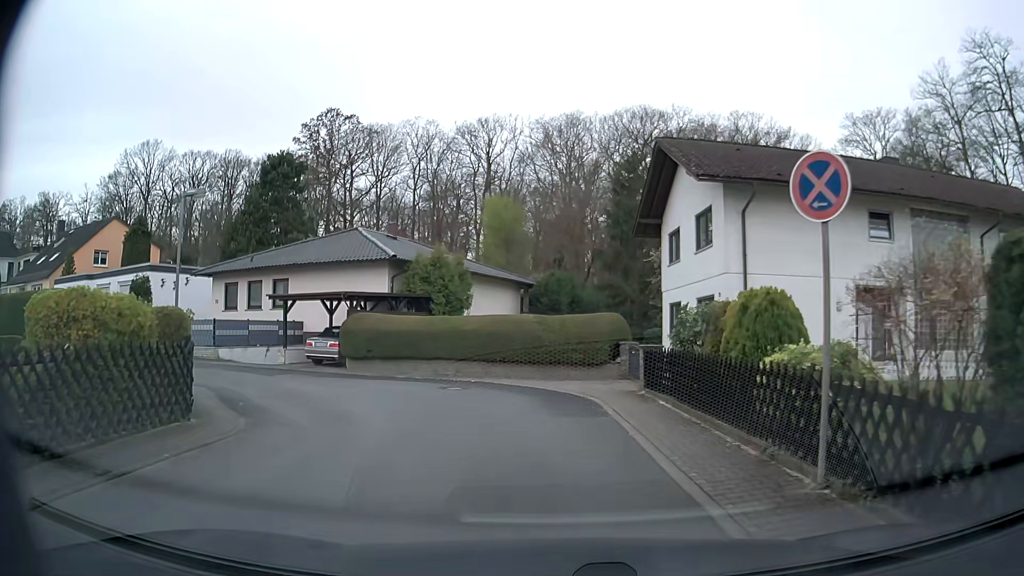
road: residential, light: Day
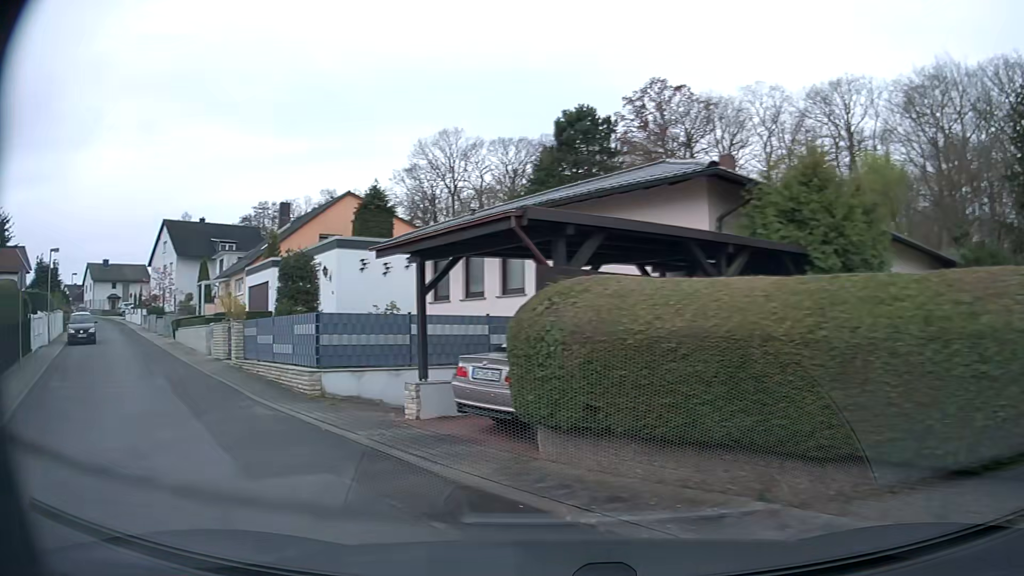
(-1.9, +15.6) m; -29°
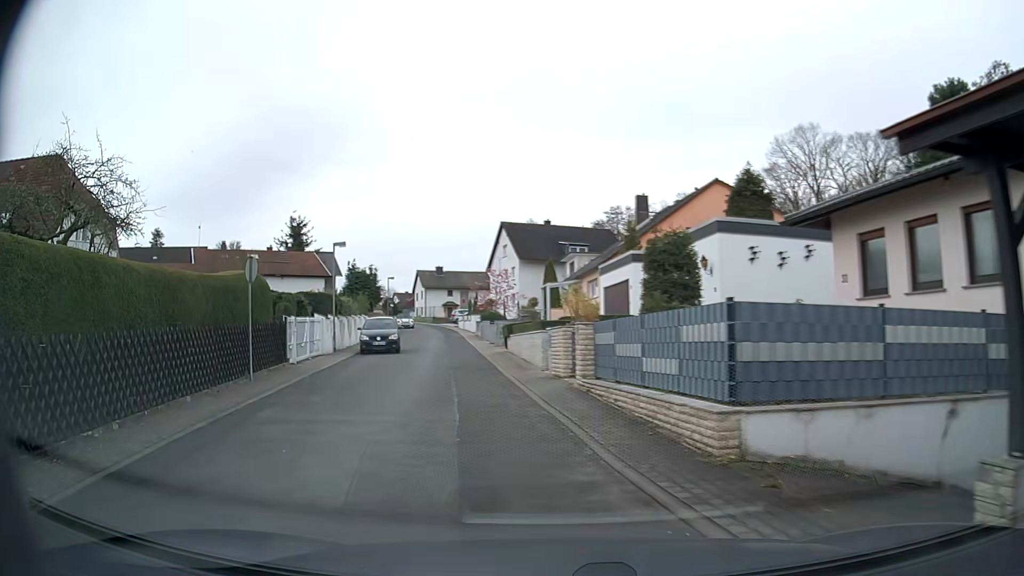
(-1.7, +5.8) m; -31°
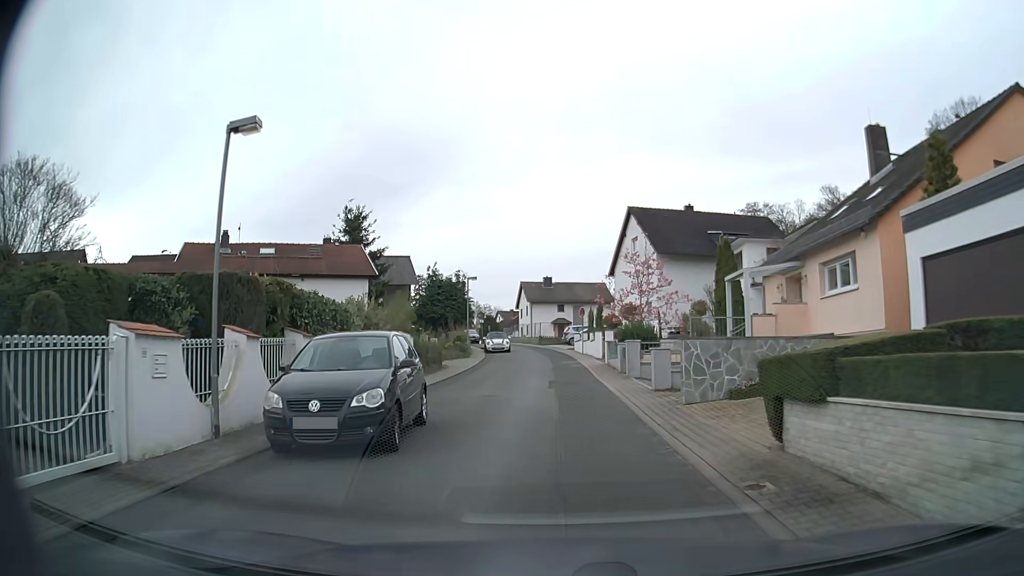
(-3.5, +19.3) m; -11°
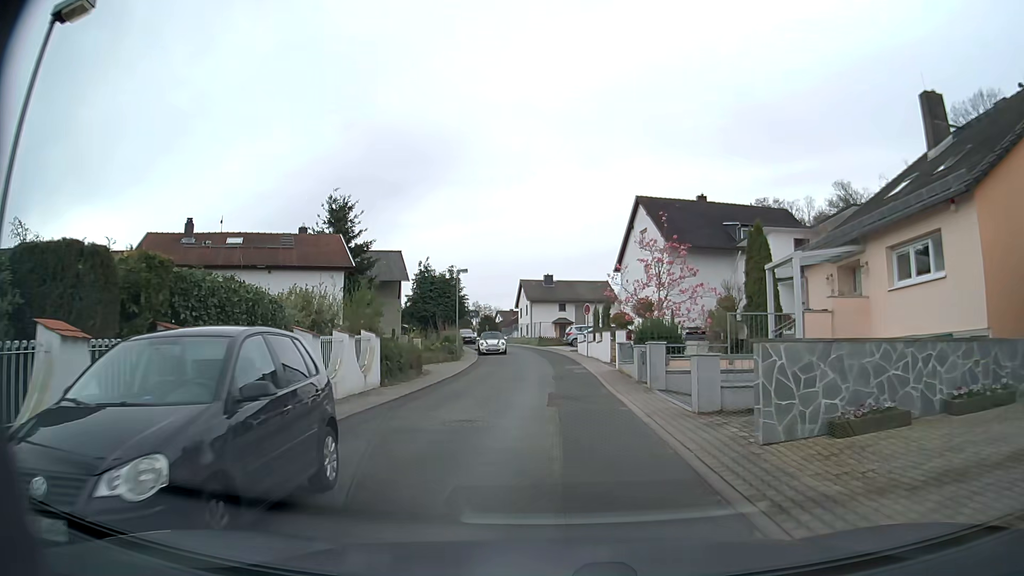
(-0.1, +4.6) m; -1°
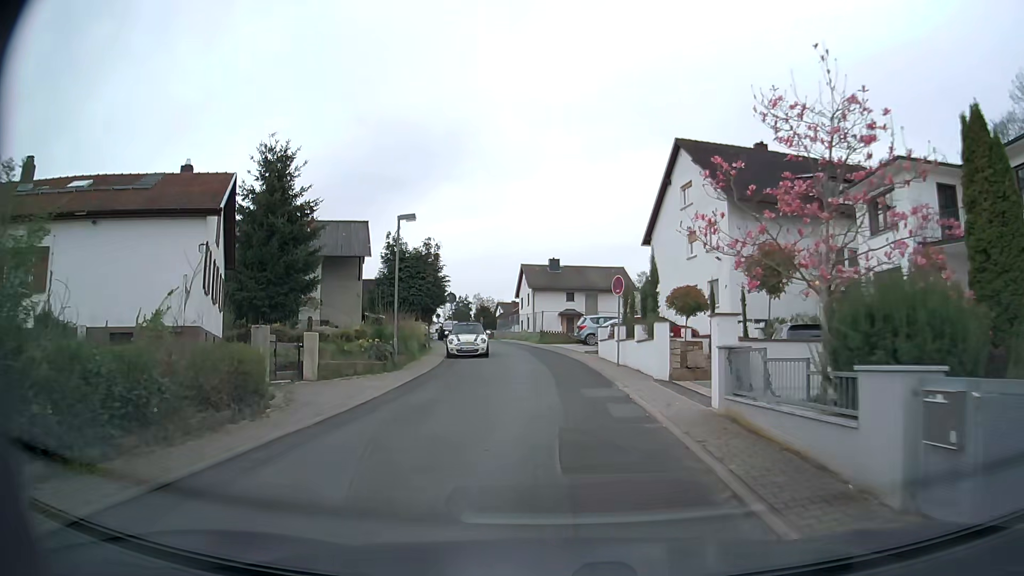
(-0.1, +14.3) m; -2°
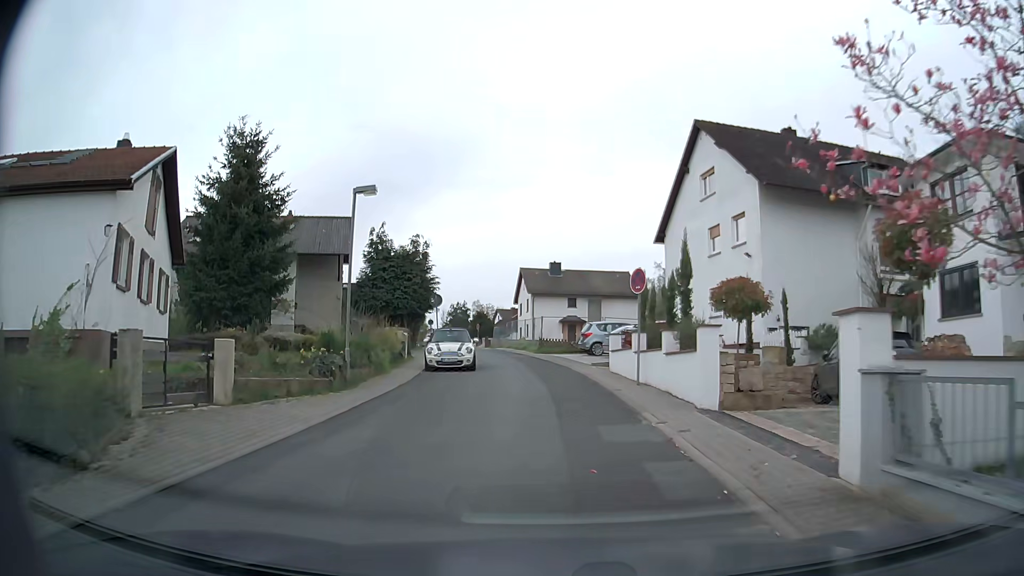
(+0.1, +4.8) m; +2°
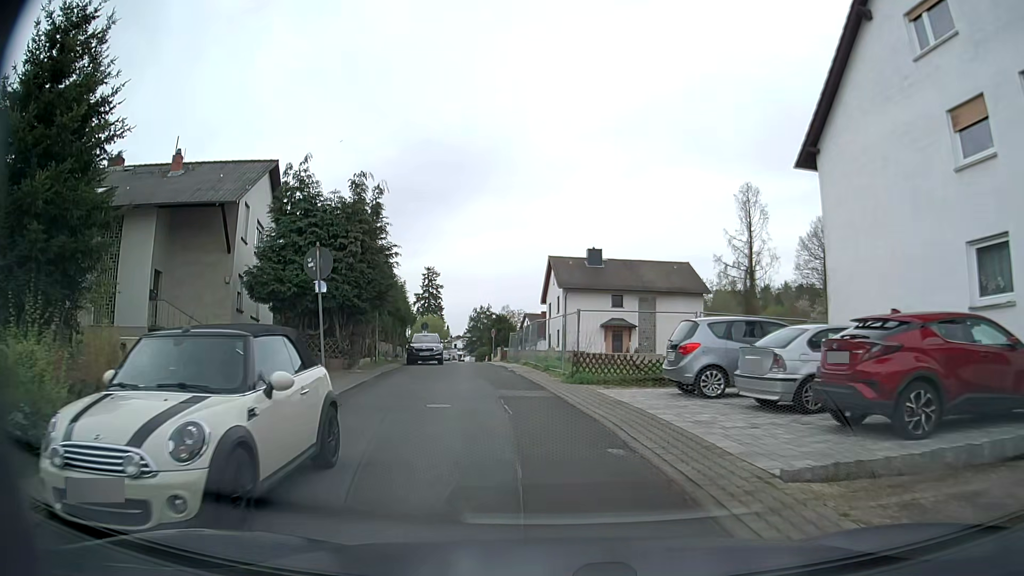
(-0.5, +18.5) m; -4°
(0, +10) (-2, +20) (-3, +30) (-4, +40) (-6, +50) (-9, +59) (-19, +58) (-28, +56) (-38, +54) (-48, +51) m
